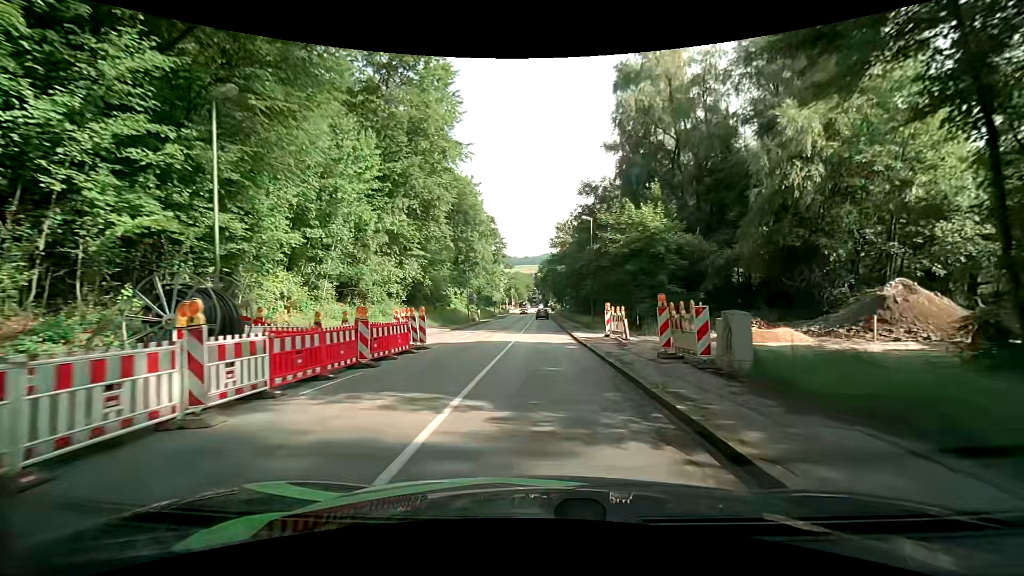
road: tertiary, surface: asphalt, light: Day
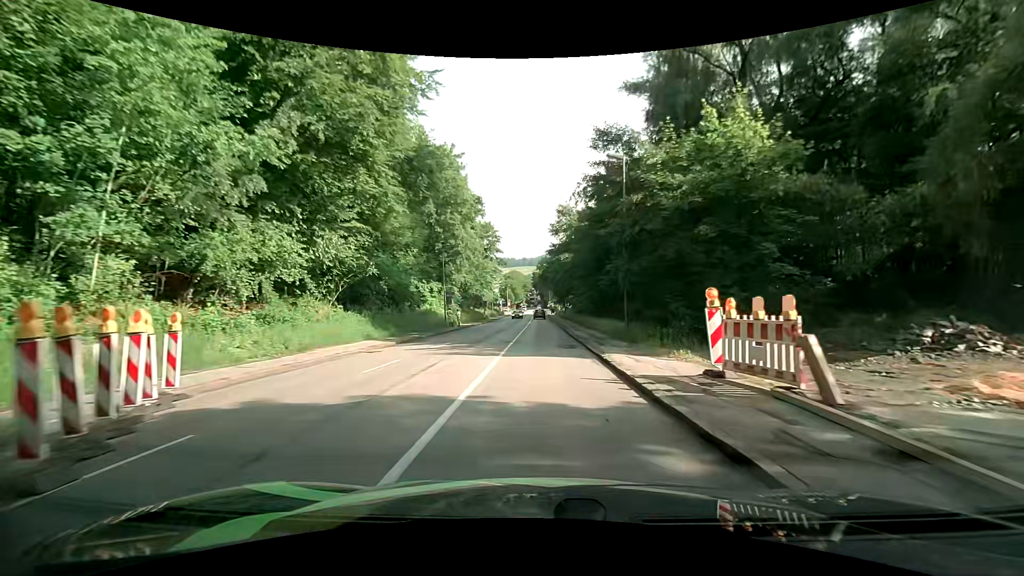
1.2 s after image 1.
(0.0, +14.9) m; 0°
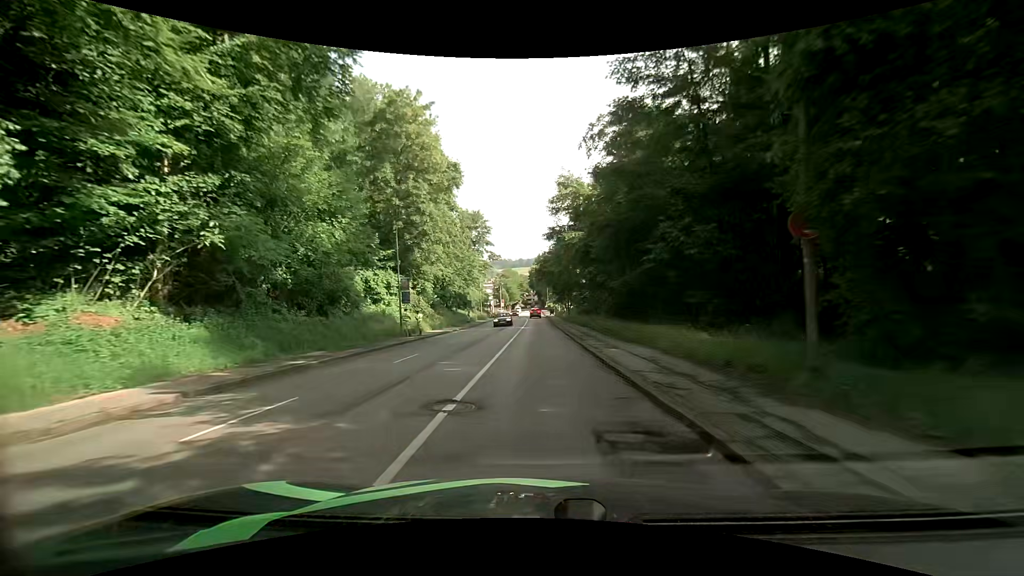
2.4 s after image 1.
(+0.2, +15.1) m; 0°
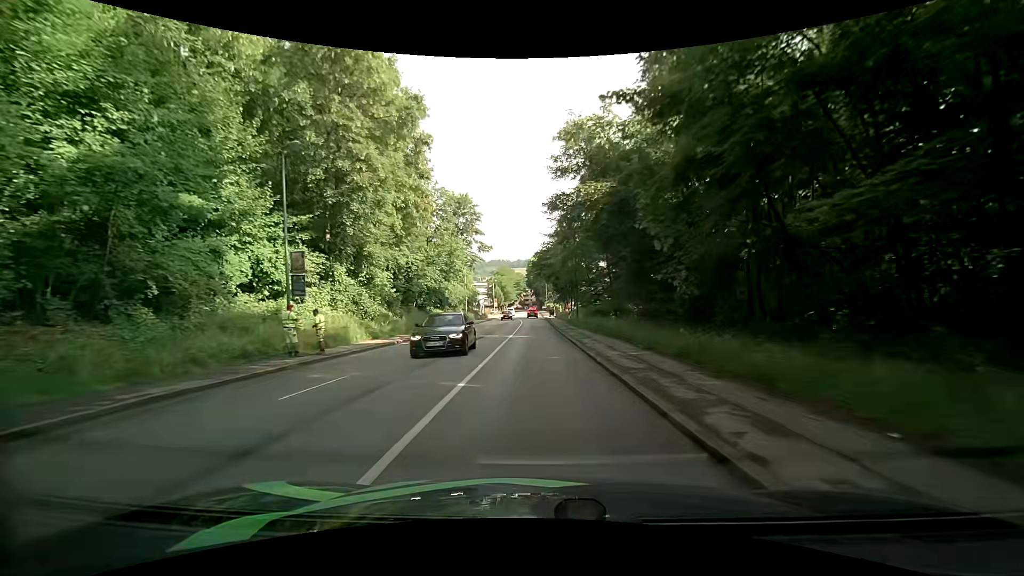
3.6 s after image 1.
(0.0, +15.3) m; +1°
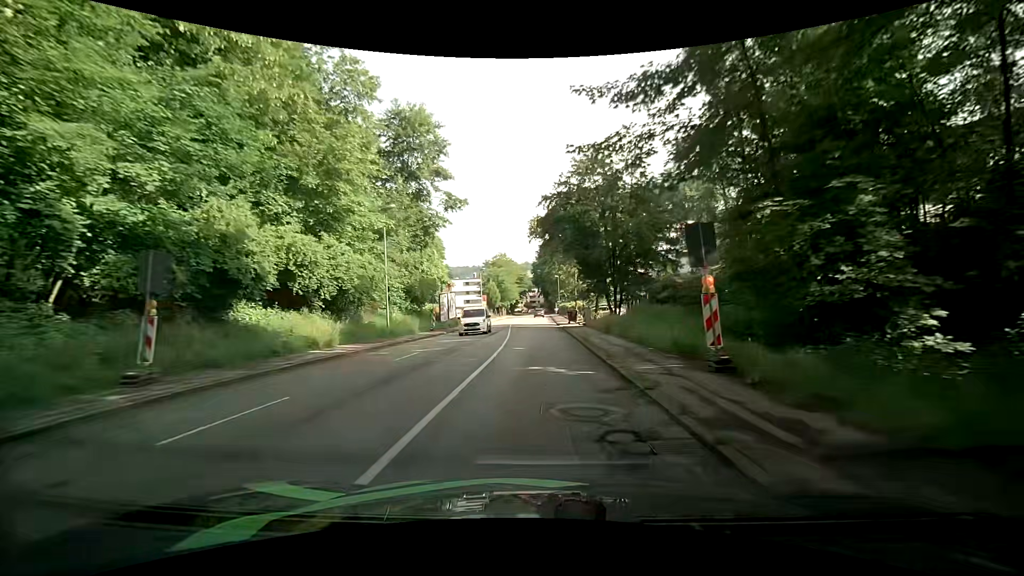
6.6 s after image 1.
(-0.7, +38.8) m; -2°
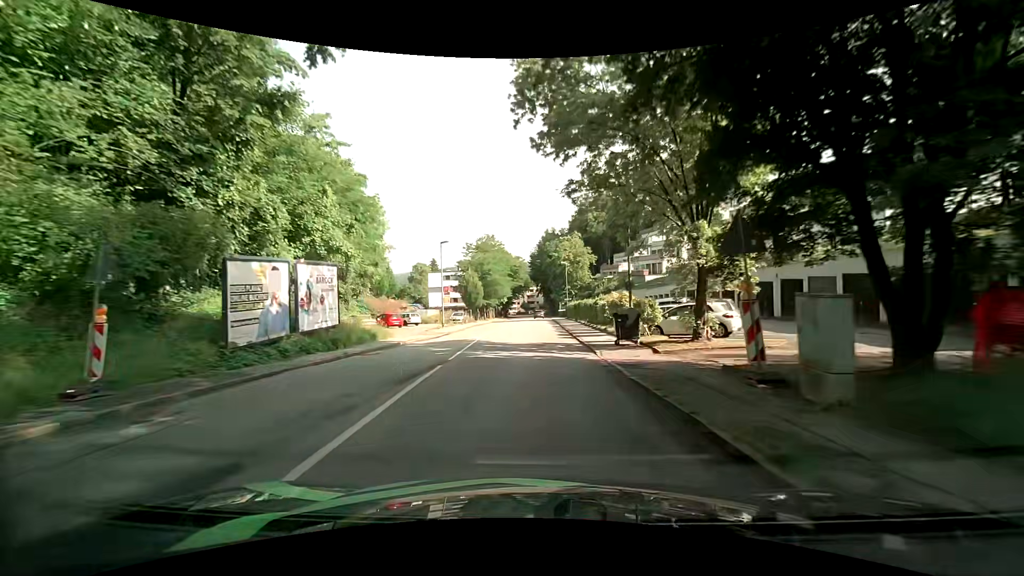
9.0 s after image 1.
(-0.1, +31.5) m; +1°
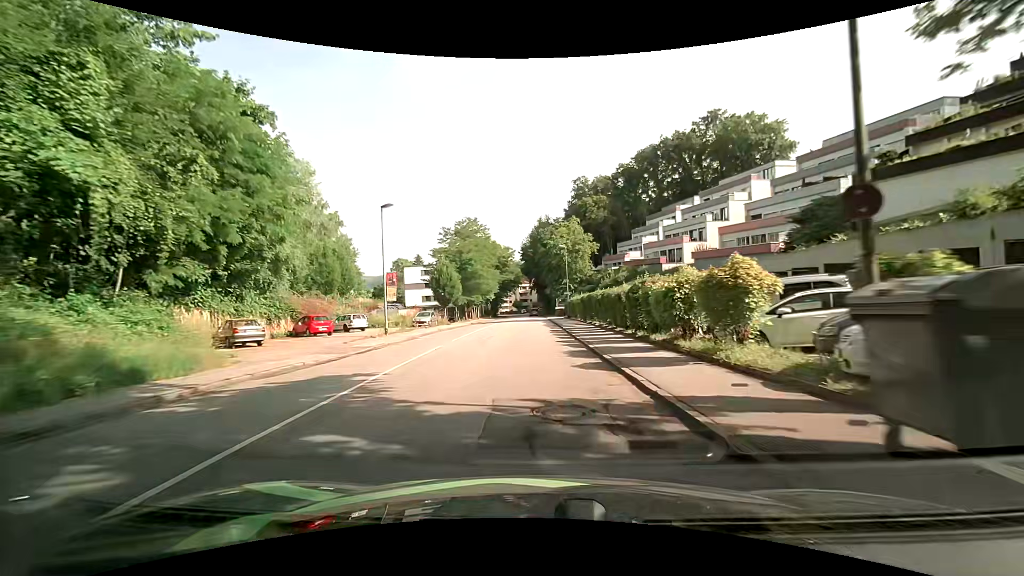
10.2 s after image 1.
(-0.1, +15.9) m; +1°
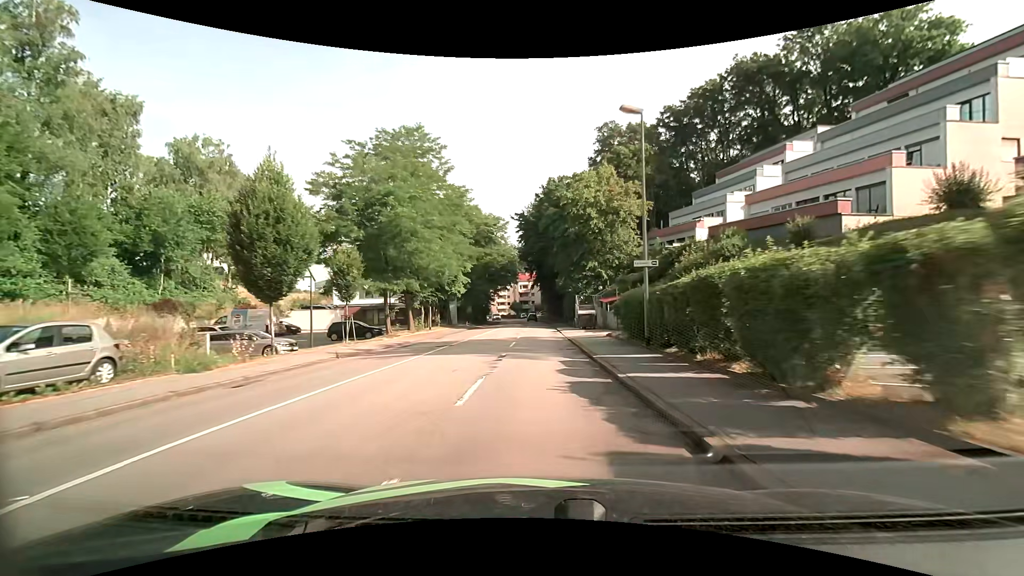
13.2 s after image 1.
(-0.4, +38.8) m; -1°
(0, +10) (0, +20) (0, +30) (0, +40) (0, +50) (0, +60) (0, +70) (0, +80) (0, +90) (-1, +100) m
